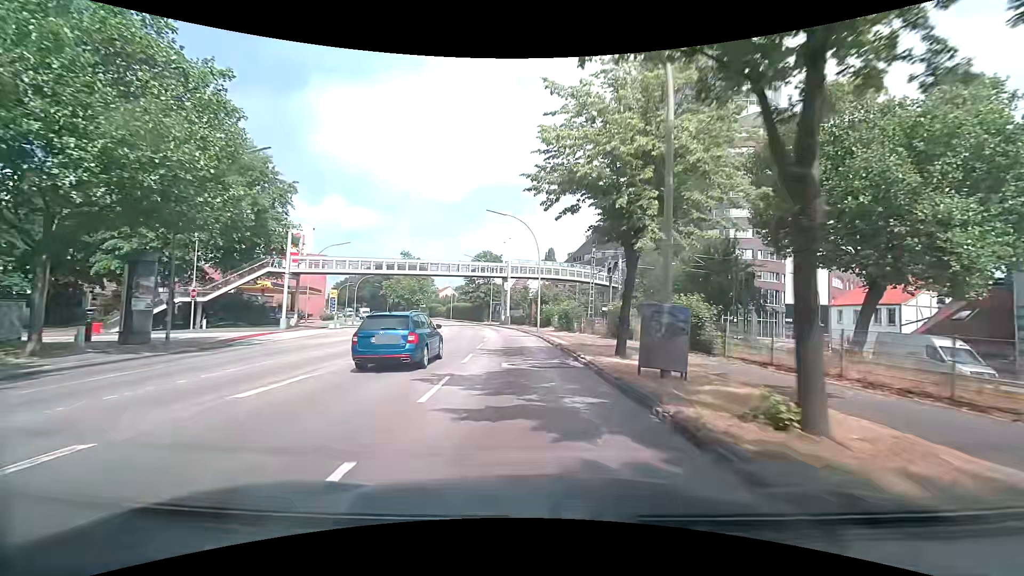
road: primary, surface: asphalt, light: Day
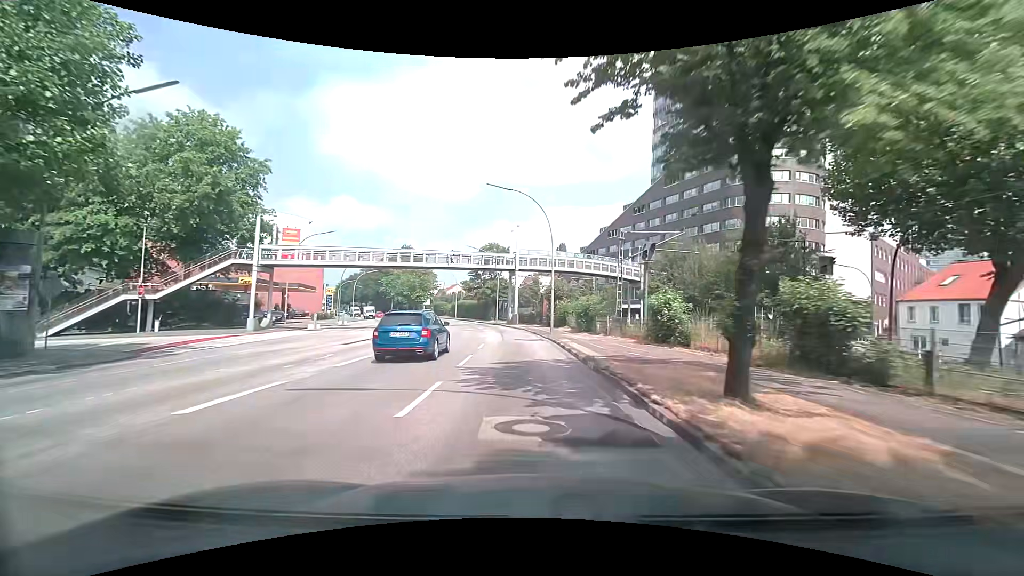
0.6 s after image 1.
(-0.1, +7.6) m; -1°
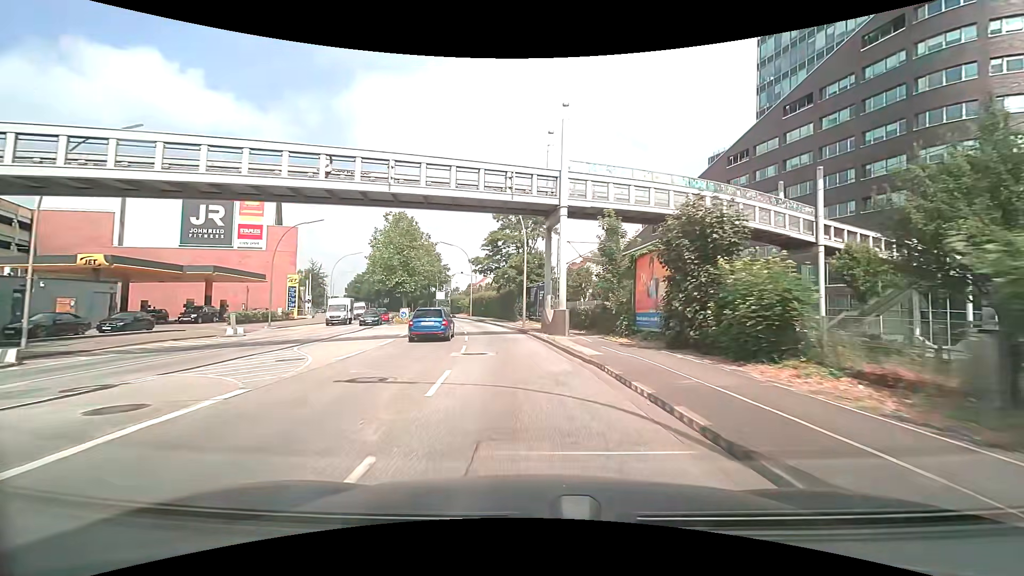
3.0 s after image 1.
(-1.2, +30.6) m; -4°
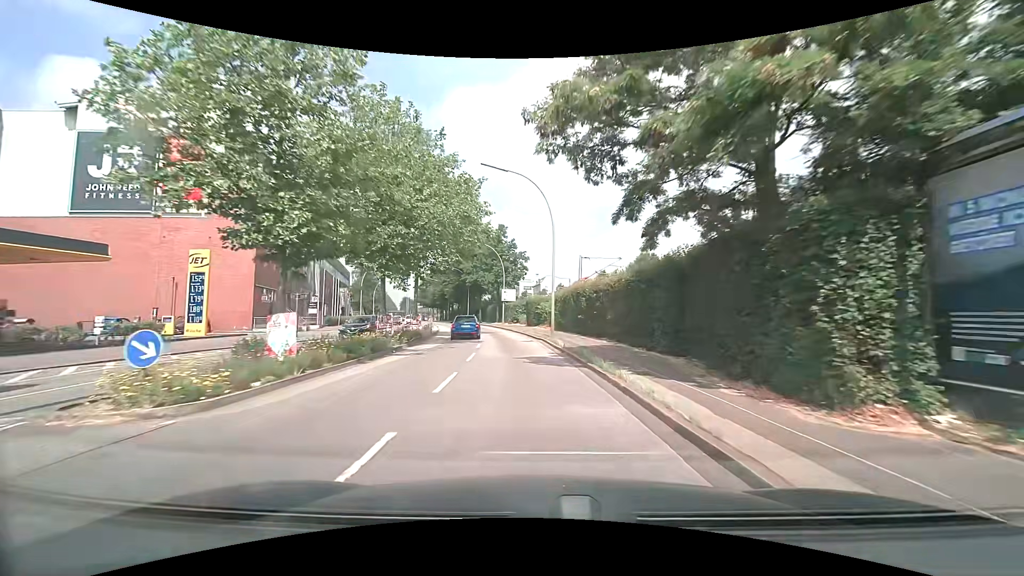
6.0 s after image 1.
(-3.8, +38.0) m; -11°
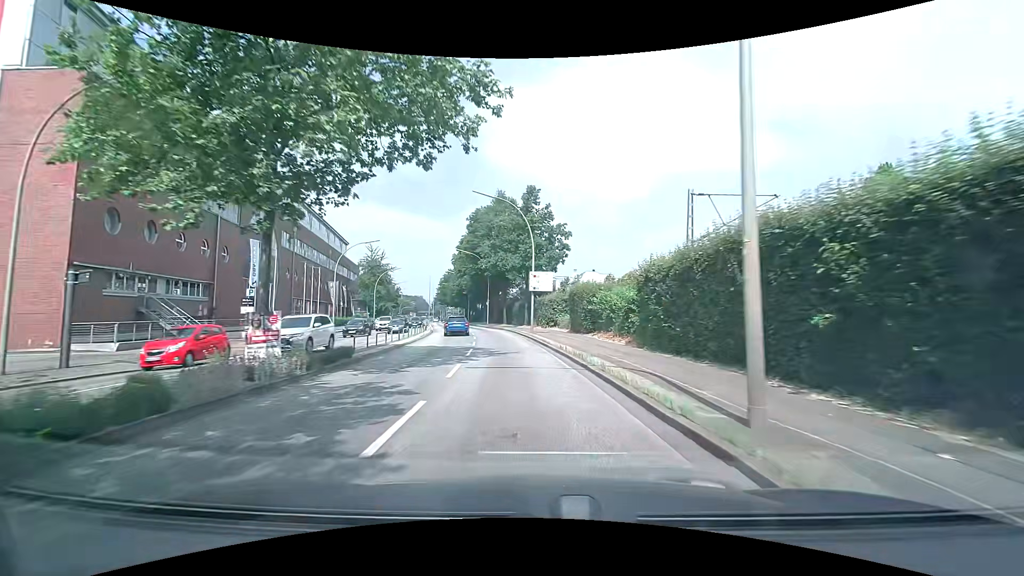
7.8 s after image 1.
(-1.0, +22.8) m; -5°
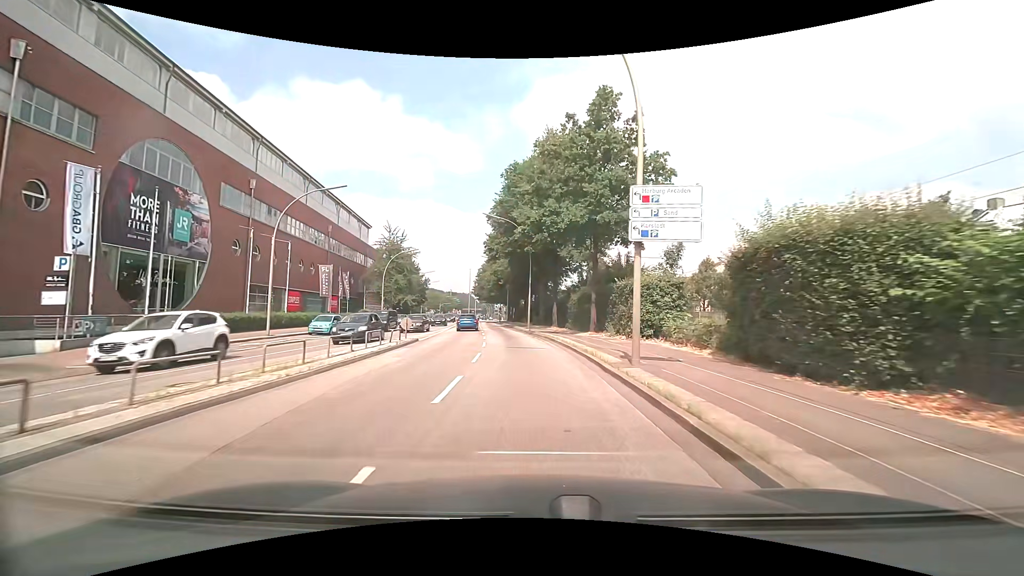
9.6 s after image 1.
(-1.0, +22.8) m; -5°
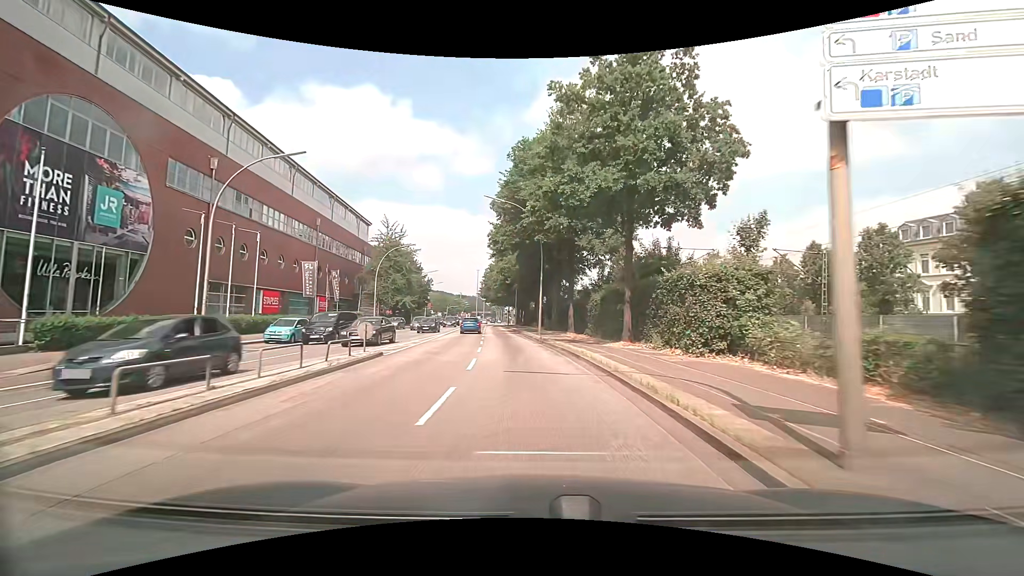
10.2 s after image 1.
(-0.1, +7.6) m; -2°
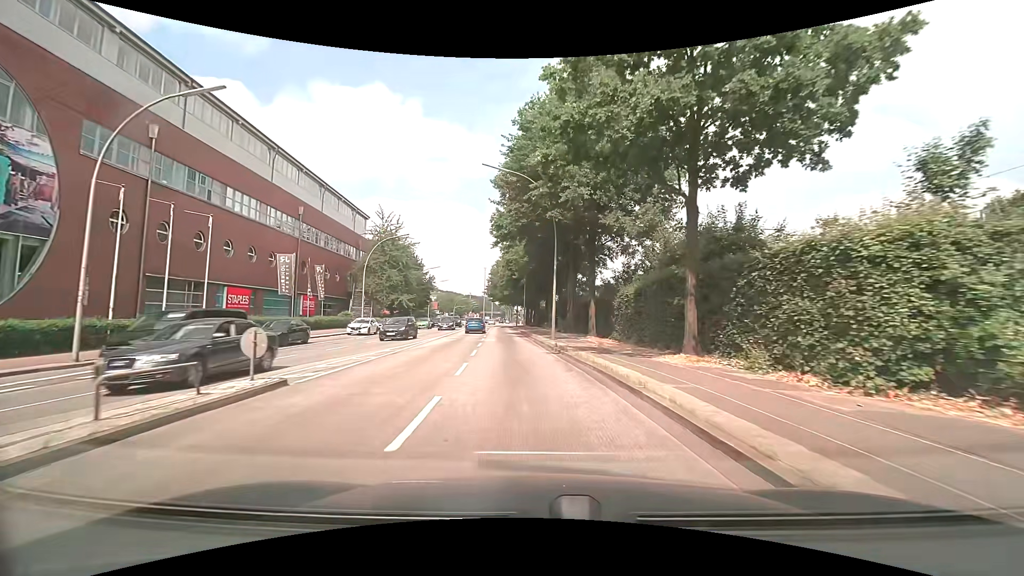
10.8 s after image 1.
(-0.1, +7.6) m; -2°
(0, +10) (0, +20) (-1, +30) (-2, +40) (-2, +50) (-3, +60) (-3, +70) (-4, +80) (-4, +90) (-5, +100) m
